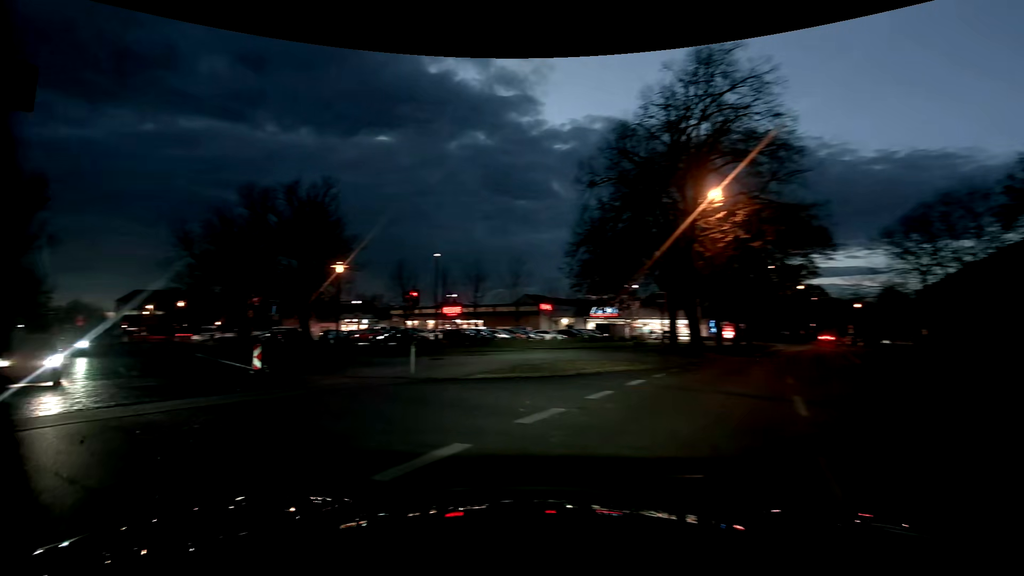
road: residential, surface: asphalt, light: Dusk
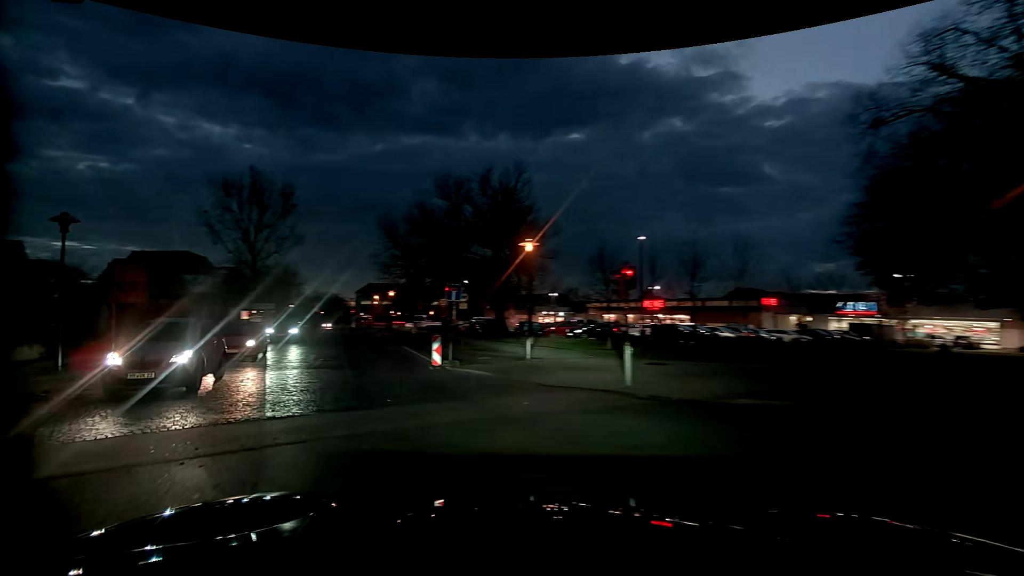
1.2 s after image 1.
(-1.2, +5.9) m; -21°
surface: sett
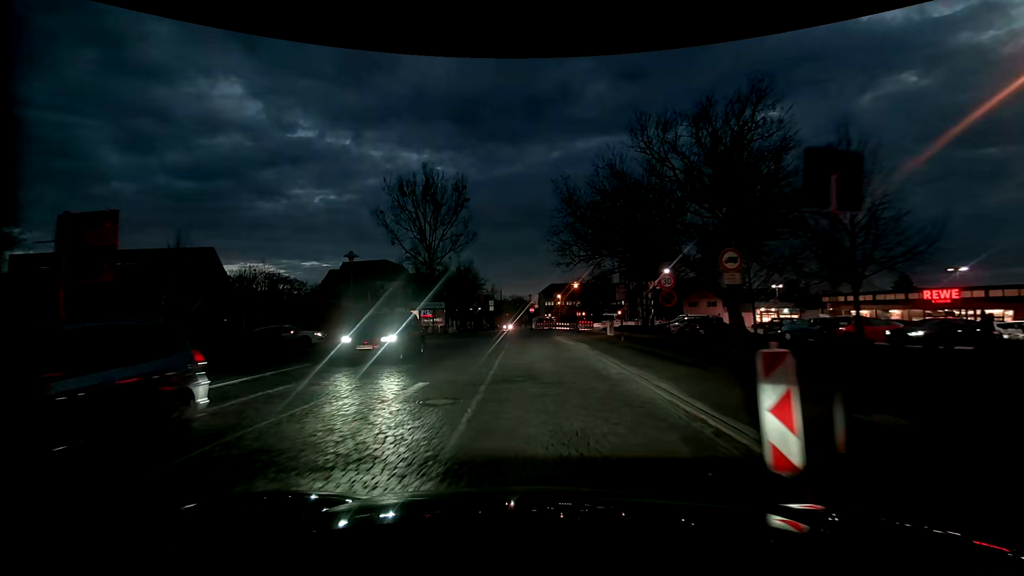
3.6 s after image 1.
(-3.4, +13.2) m; -20°
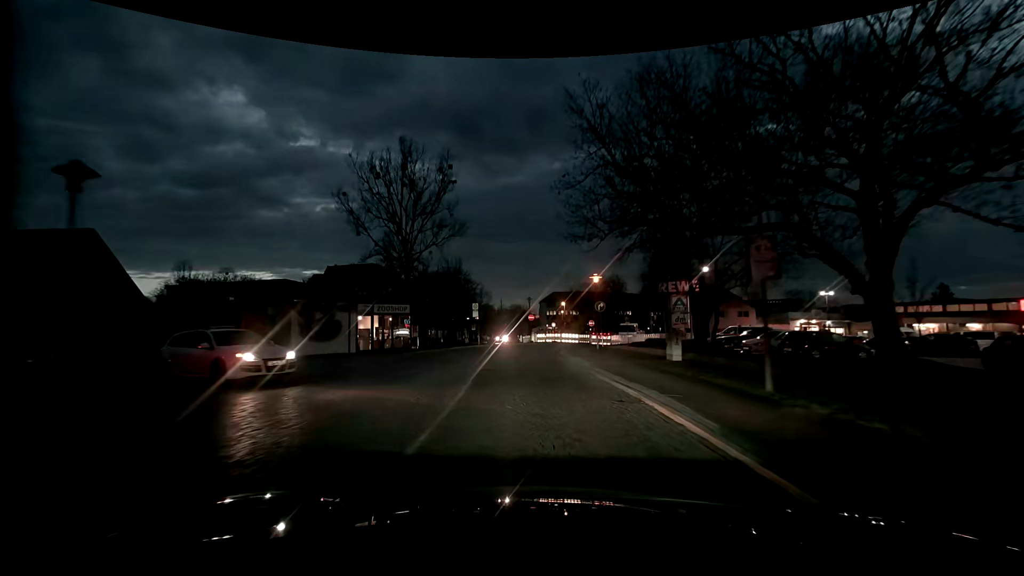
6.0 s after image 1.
(-0.1, +15.8) m; +1°
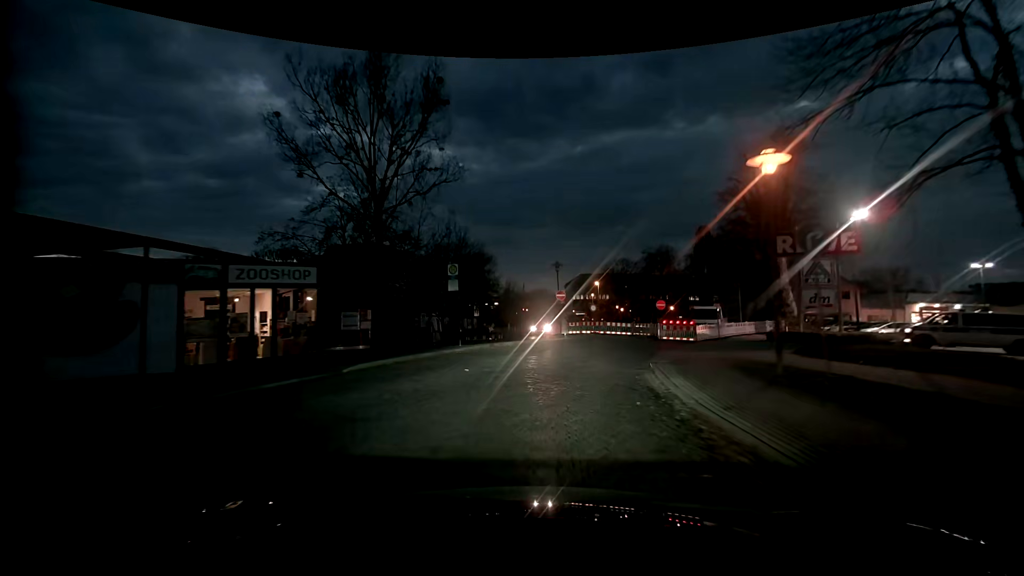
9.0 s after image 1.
(-1.0, +20.7) m; -2°
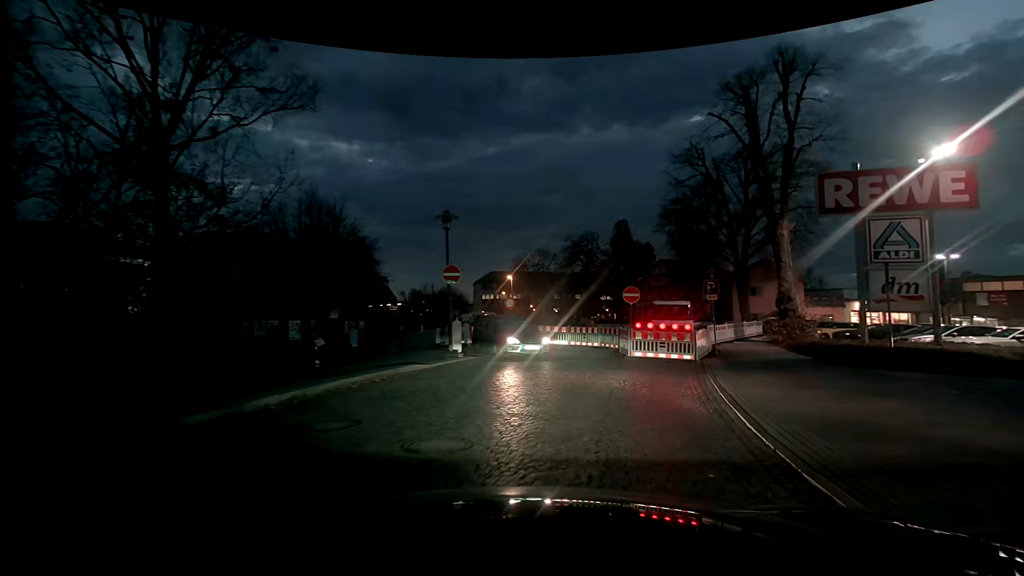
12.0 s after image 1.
(+0.5, +15.0) m; +11°
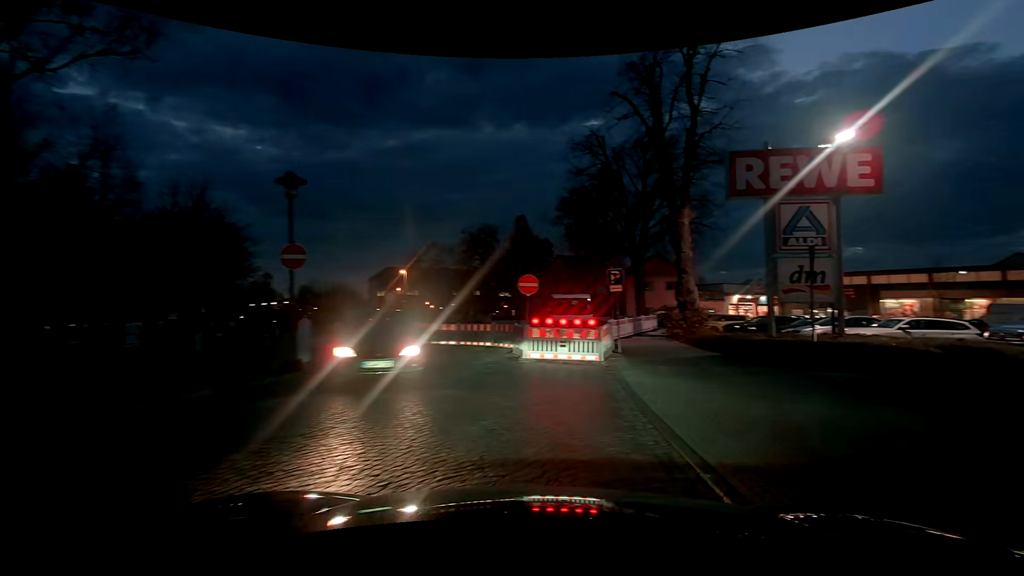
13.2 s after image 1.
(+0.2, +3.4) m; +11°
